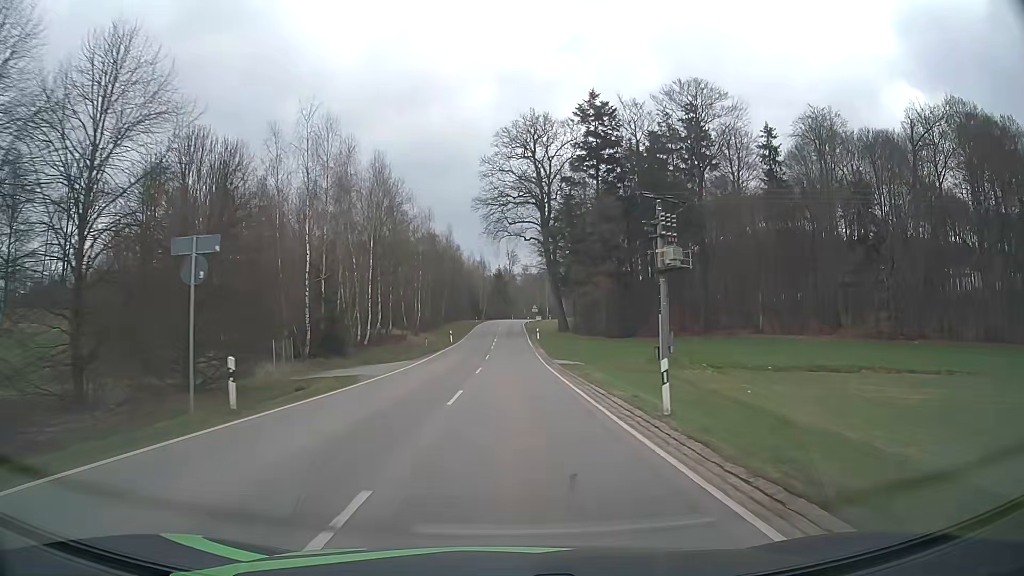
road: tertiary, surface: asphalt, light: Day
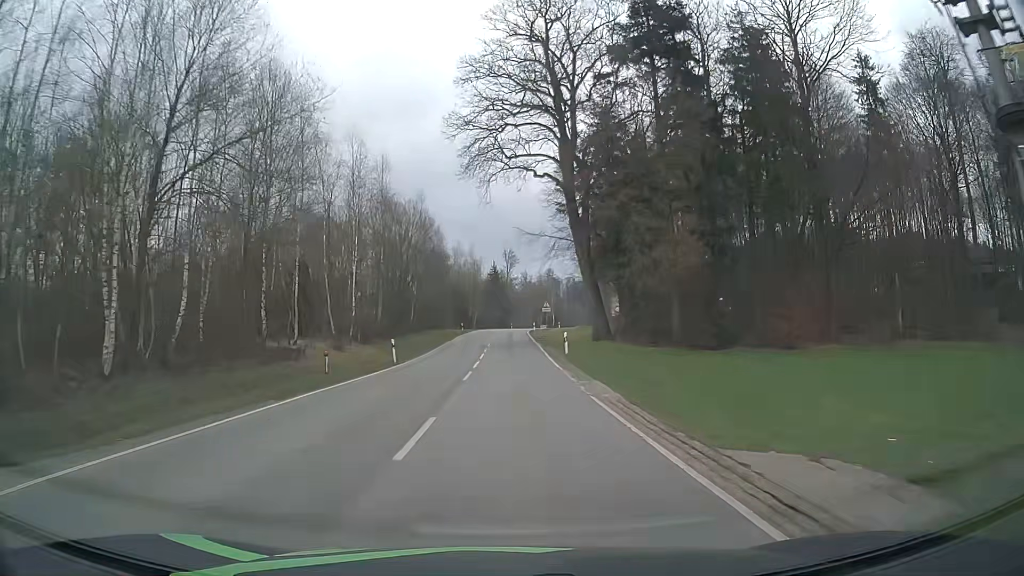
(0.0, +31.0) m; 0°
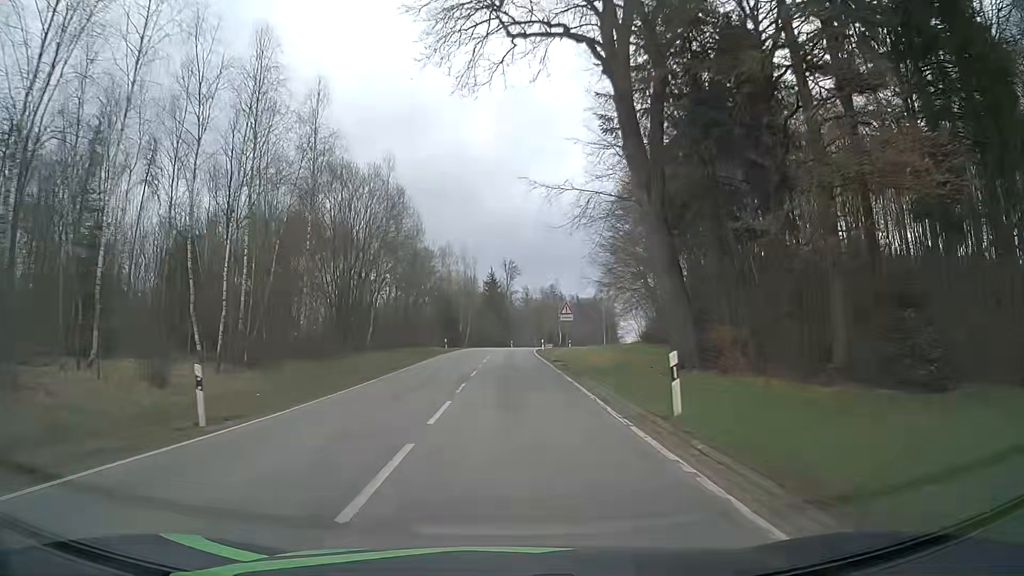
(-0.1, +20.4) m; 0°
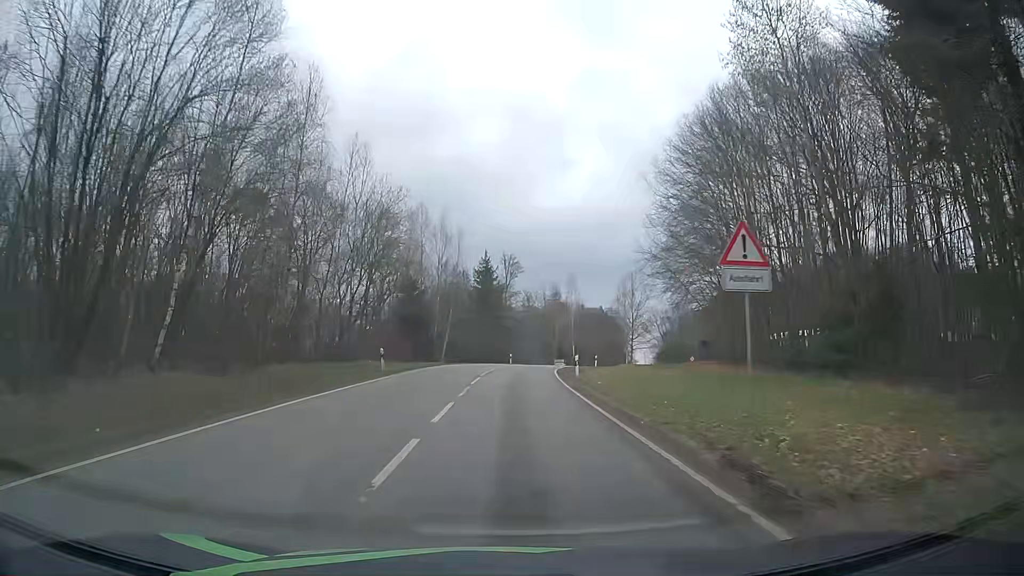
(+0.1, +29.7) m; 0°
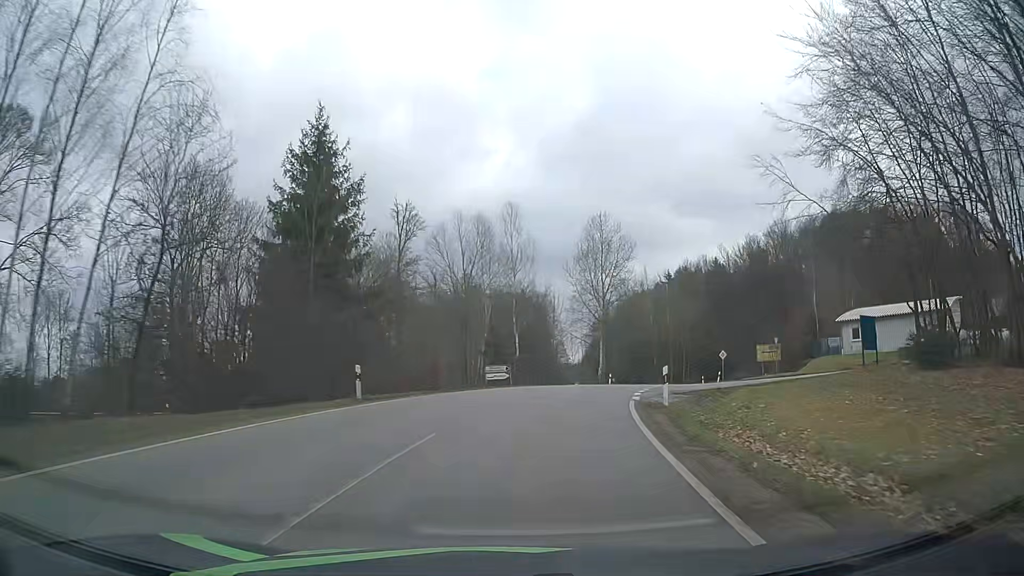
(+2.1, +47.0) m; +8°
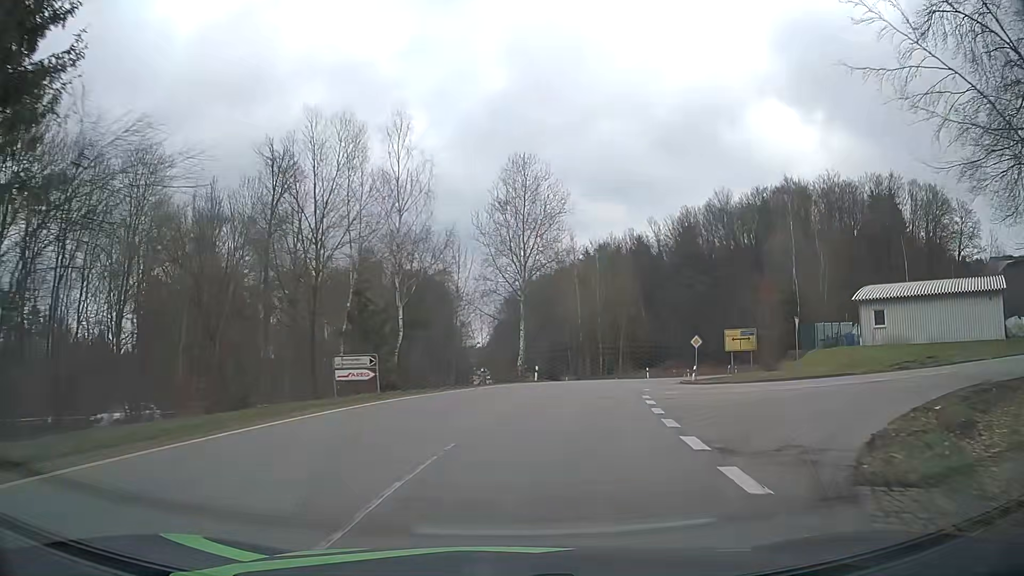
(+1.2, +17.8) m; +8°
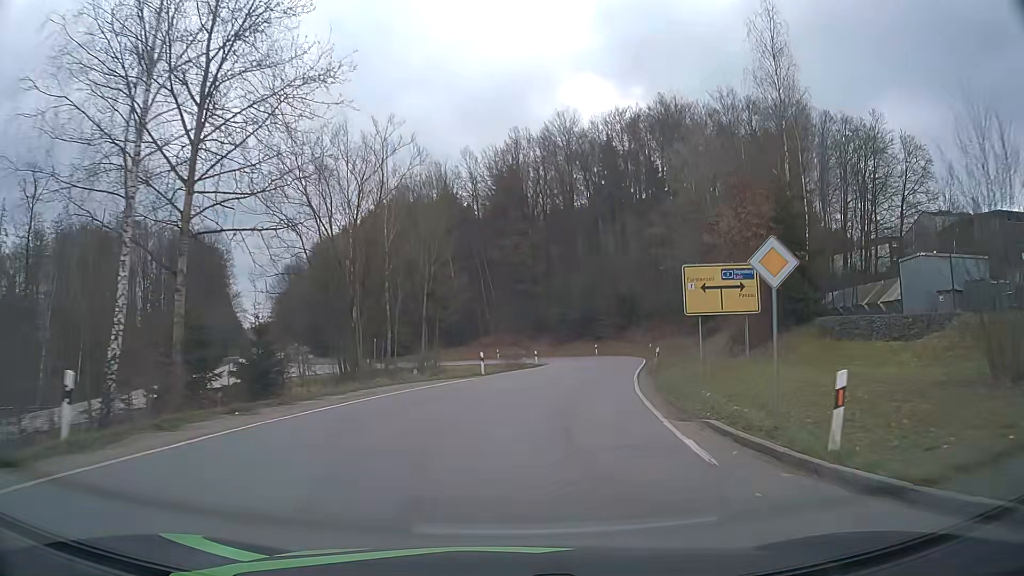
(+5.2, +33.7) m; +17°
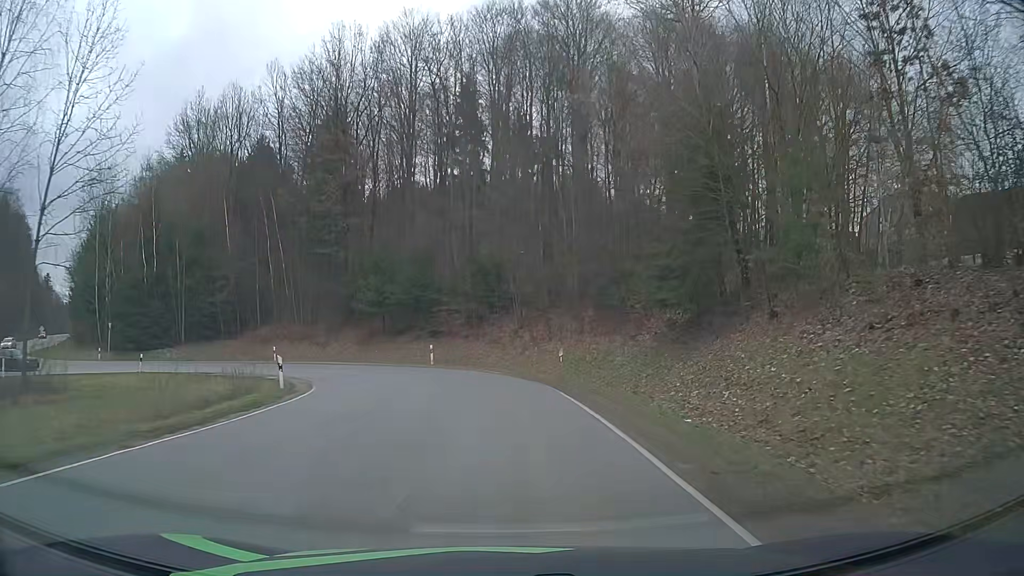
(+4.0, +30.6) m; +14°
(0, +10) (-1, +20) (-3, +30) (-9, +38) (-17, +43) (-27, +45) (-37, +47) (-46, +51) (-54, +57) (-59, +65) m
